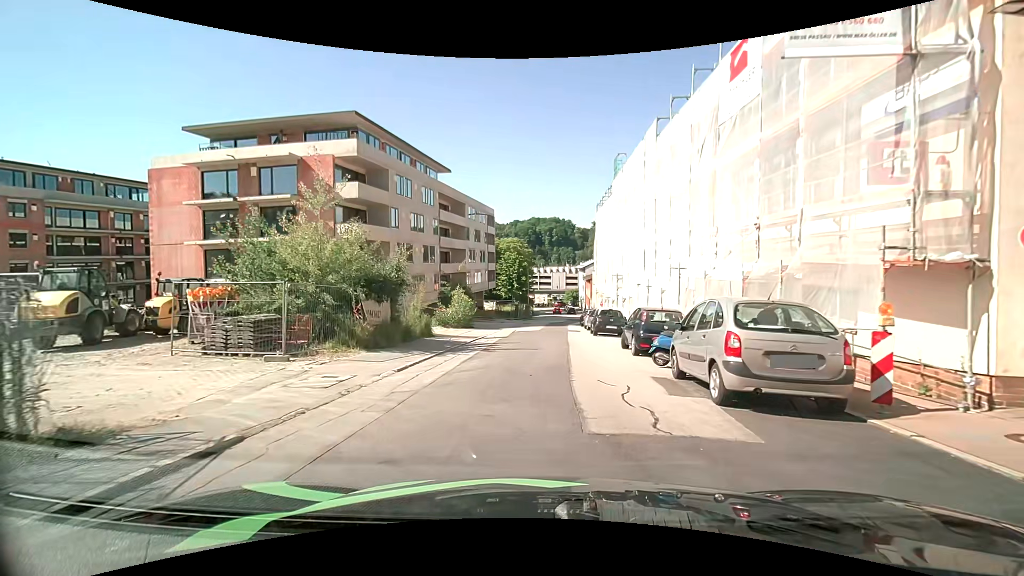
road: residential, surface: asphalt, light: Day
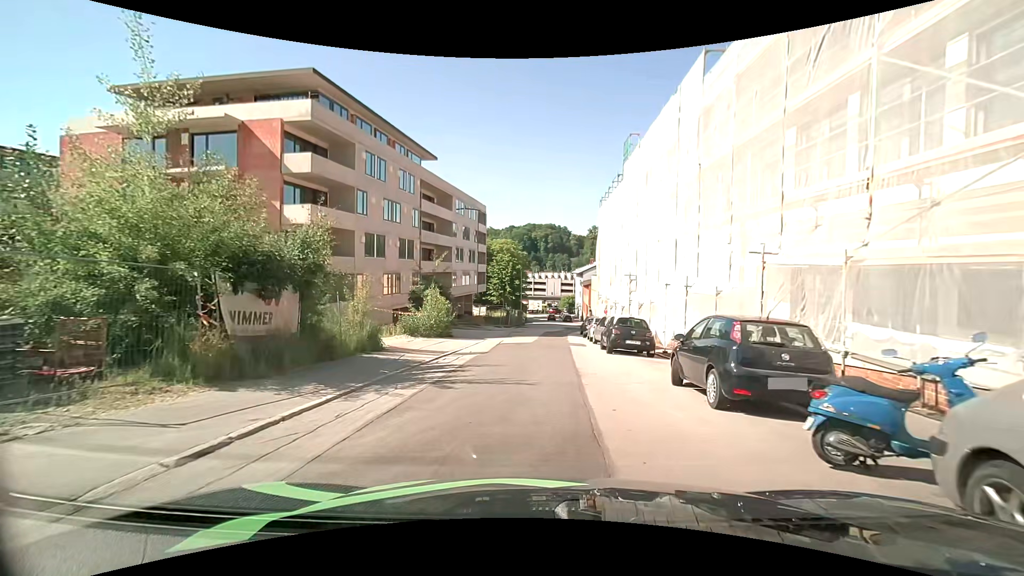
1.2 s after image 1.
(+0.1, +7.2) m; +3°
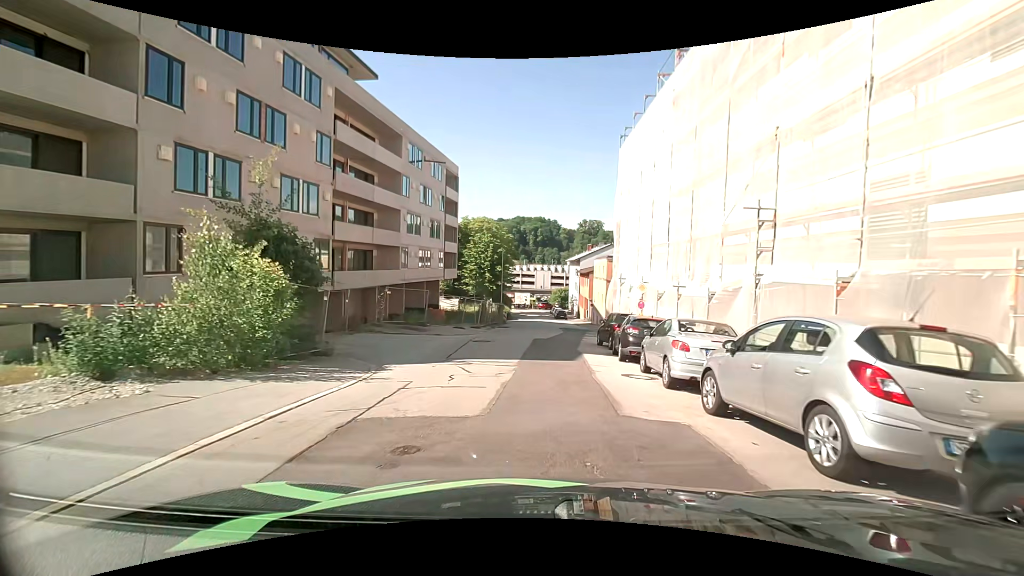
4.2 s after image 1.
(-0.3, +18.4) m; 0°
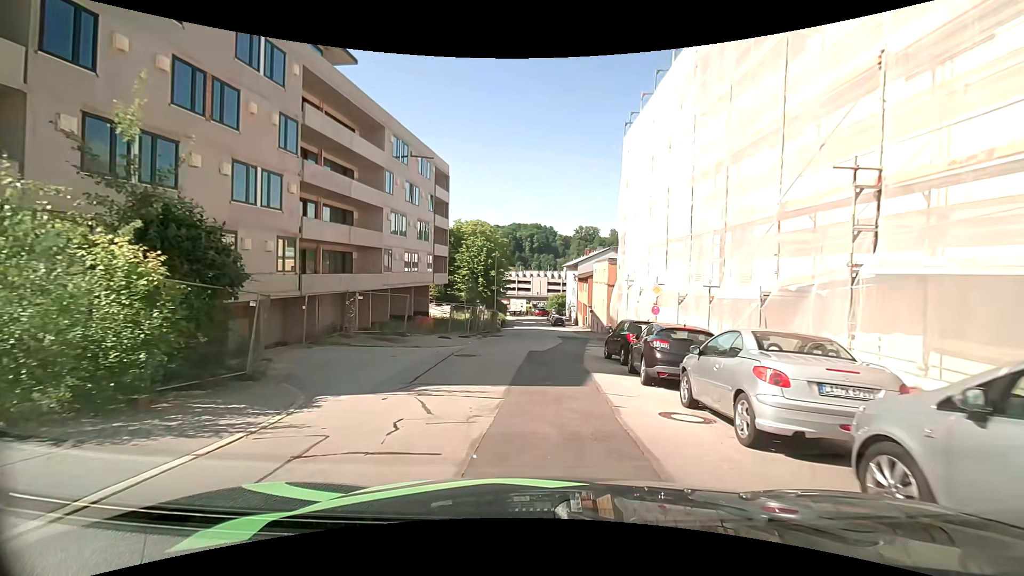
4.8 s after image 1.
(0.0, +3.7) m; +1°
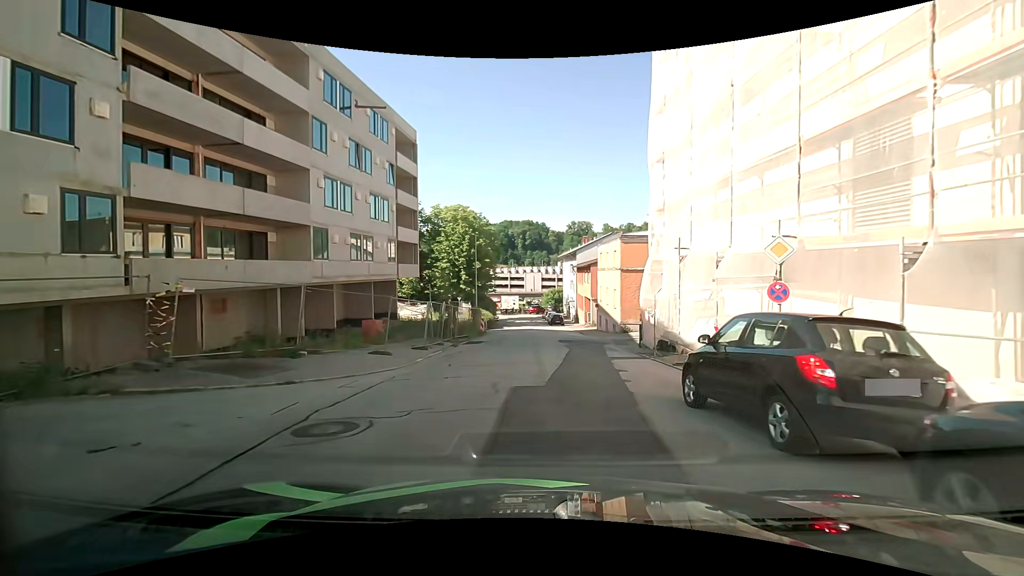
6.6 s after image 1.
(0.0, +10.7) m; 0°
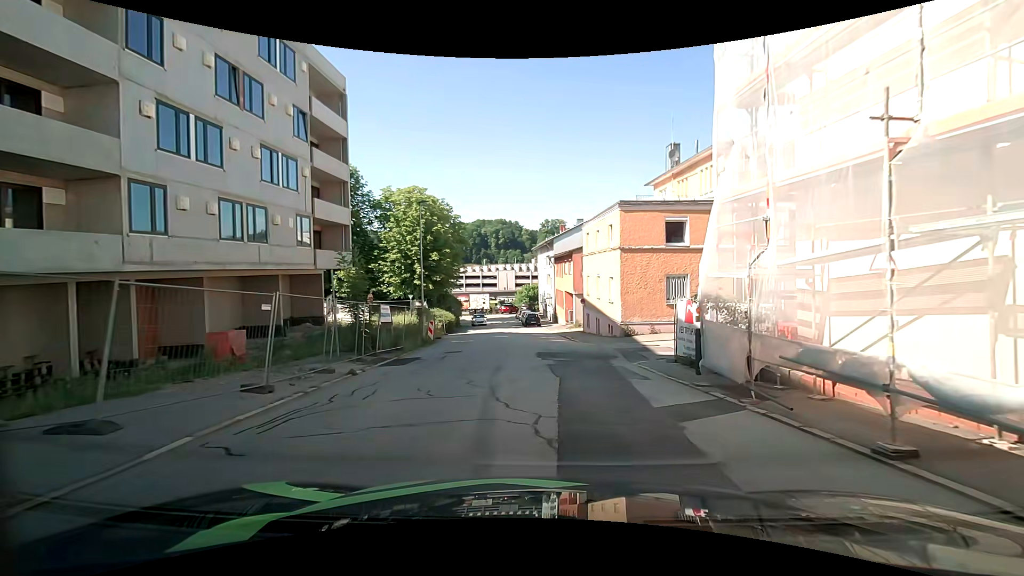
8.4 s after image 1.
(+0.3, +10.4) m; +1°
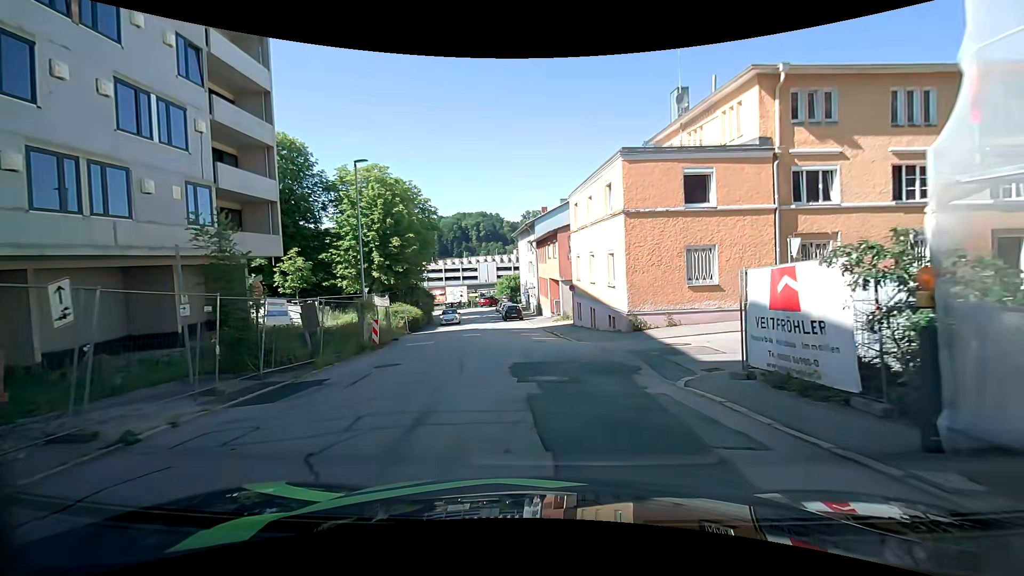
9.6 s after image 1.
(+0.3, +6.8) m; +4°
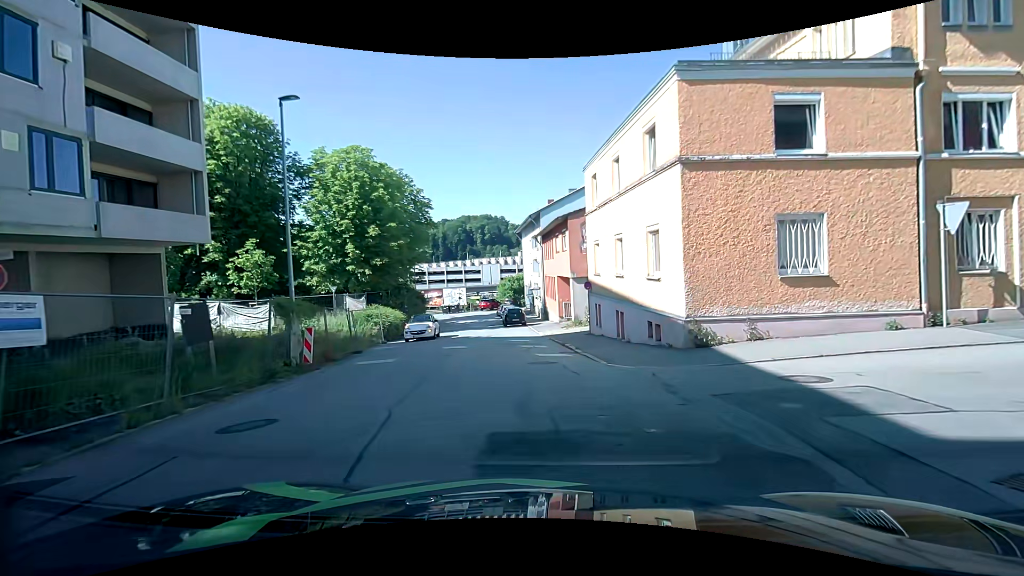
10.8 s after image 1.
(0.0, +6.8) m; 0°
(0, +10) (-1, +20) (-2, +30) (-4, +40) (-5, +50) (-7, +59) (-12, +68) (-21, +73) (-31, +74) (-40, +73) m
